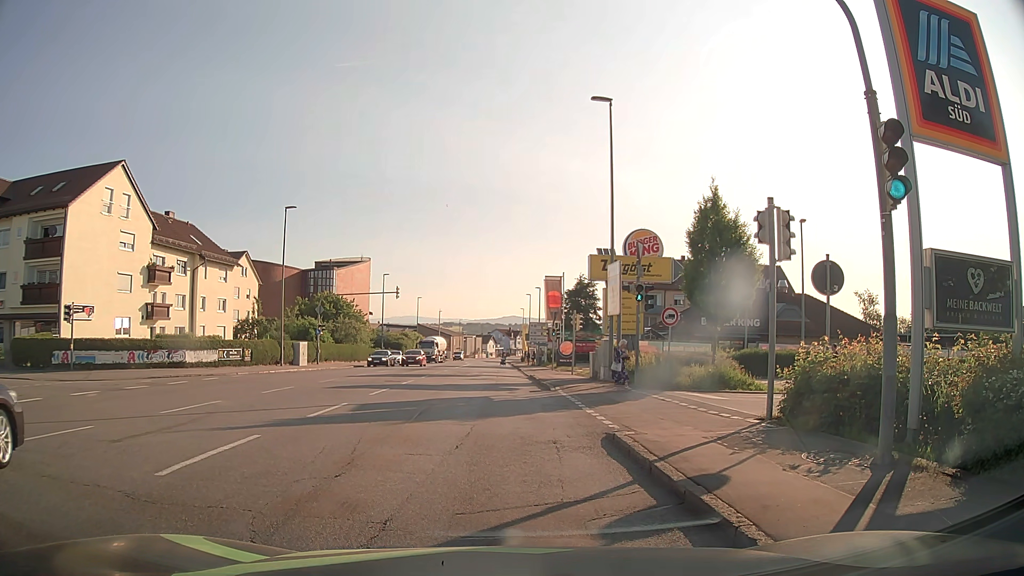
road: tertiary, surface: asphalt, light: Day
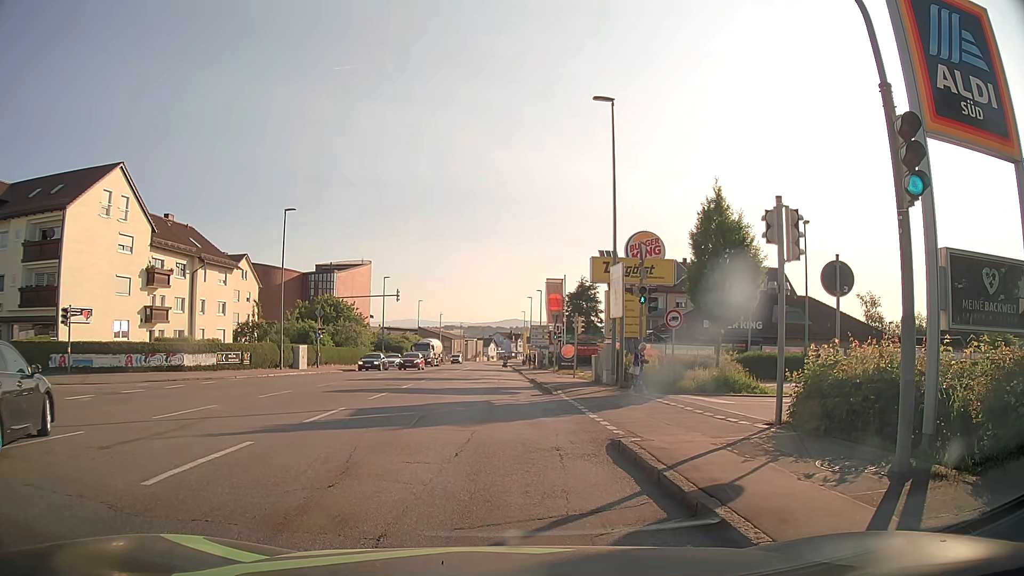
(0.0, +0.4) m; 0°
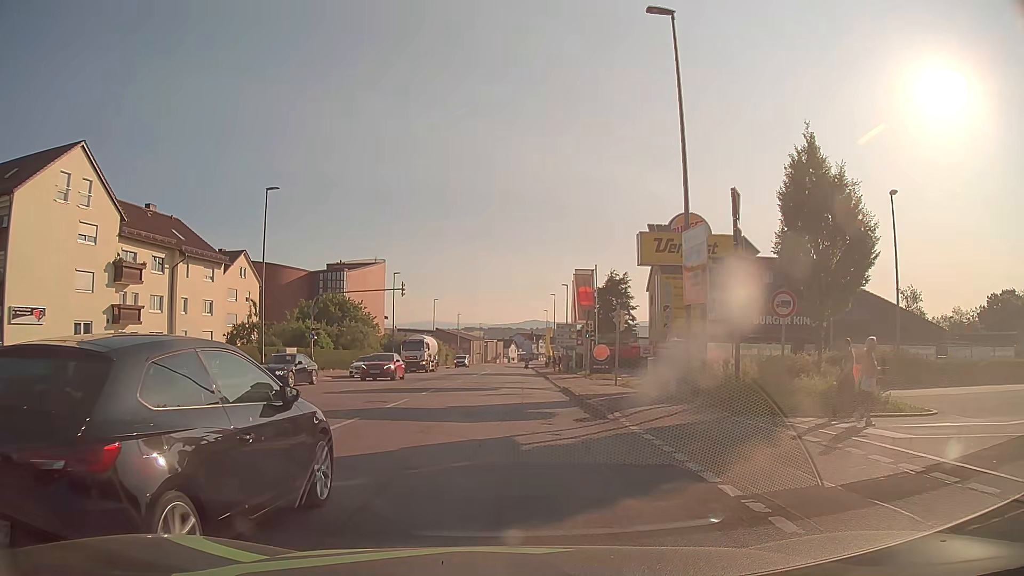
(-0.3, +7.6) m; -3°
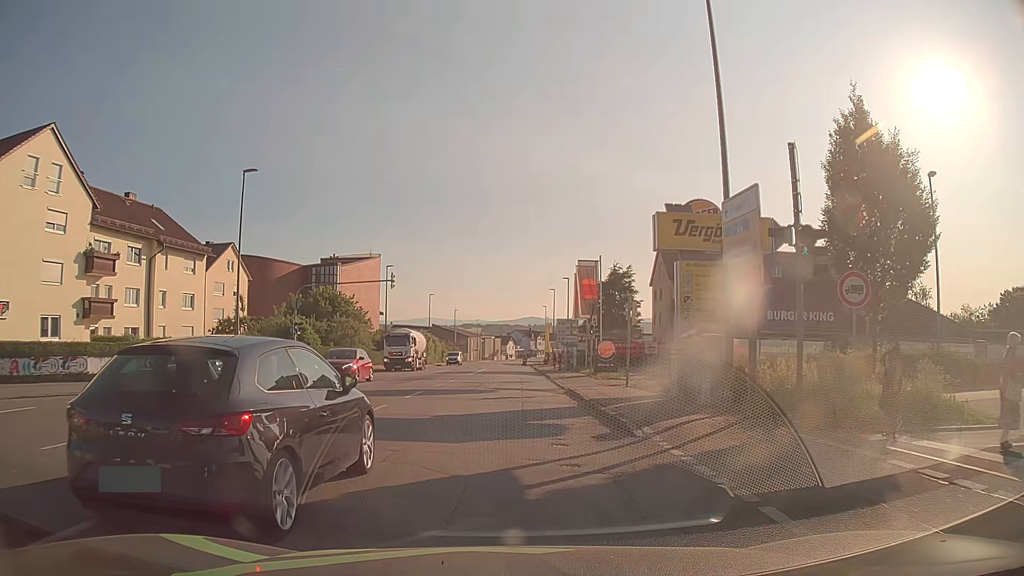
(0.0, +3.3) m; 0°
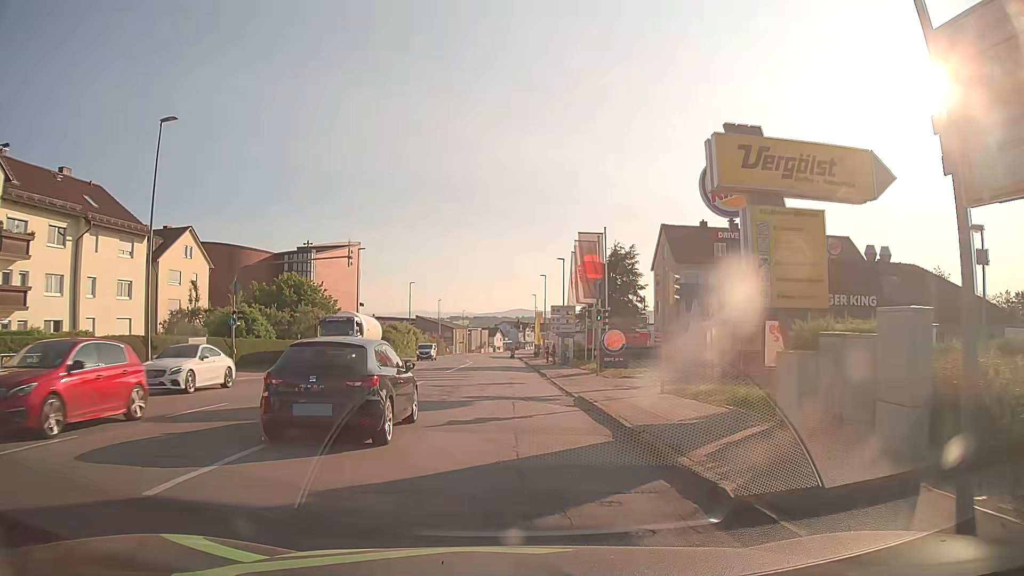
(+0.2, +8.1) m; +1°
